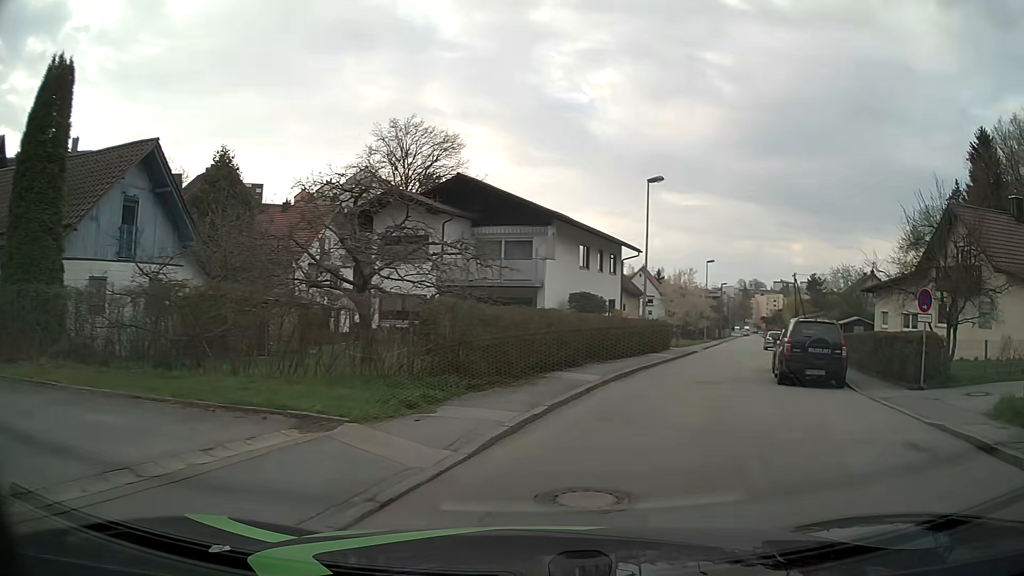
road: residential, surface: asphalt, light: Day
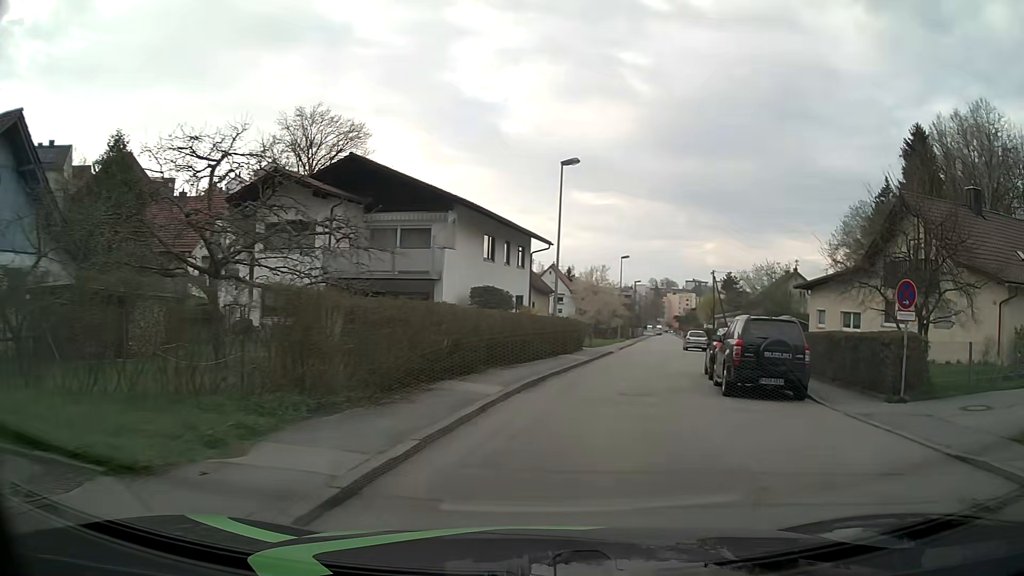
(+0.3, +3.3) m; +9°
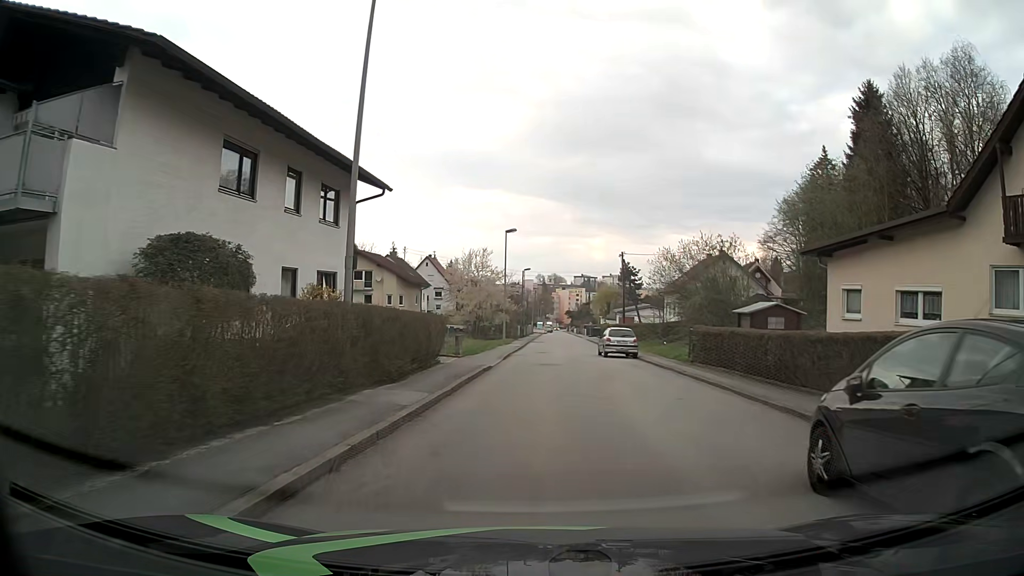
(+1.8, +16.0) m; +9°
(0, +10) (0, +20) (+1, +30) (+1, +40) (+2, +50) (+3, +60) (+4, +70) (+4, +80) (+5, +90) (+5, +100) m
